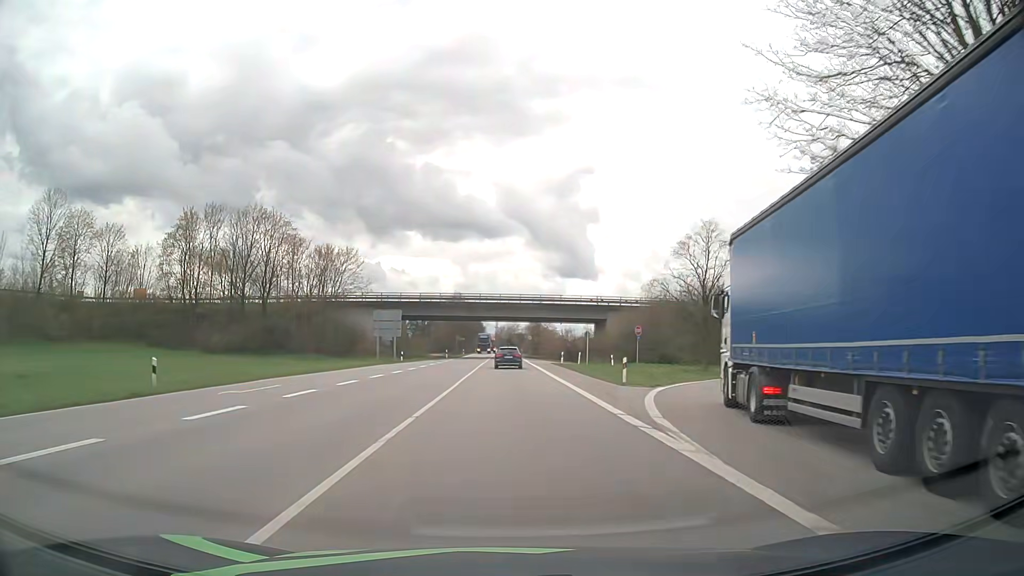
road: primary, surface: asphalt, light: Day
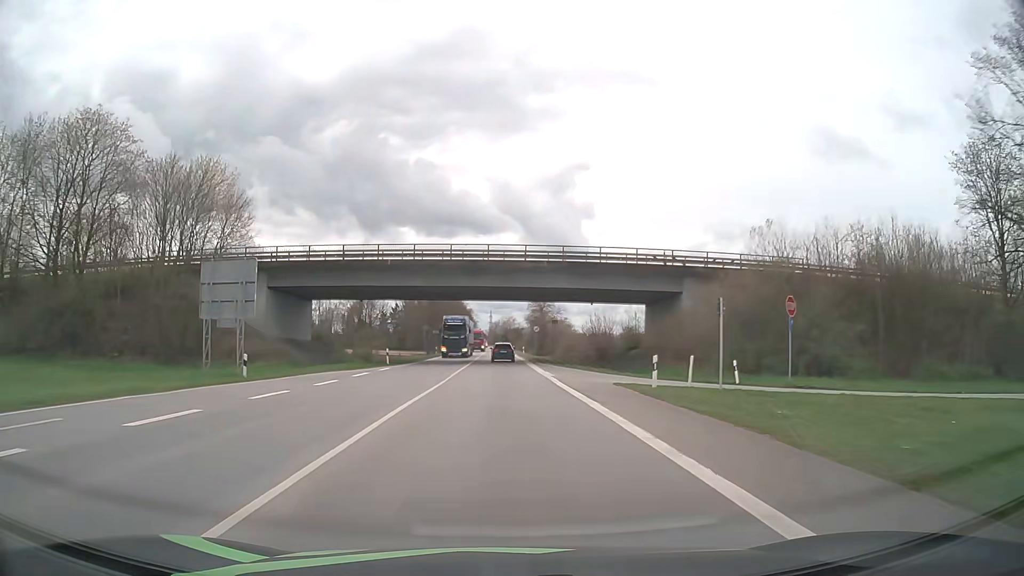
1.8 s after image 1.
(+0.2, +37.6) m; 0°
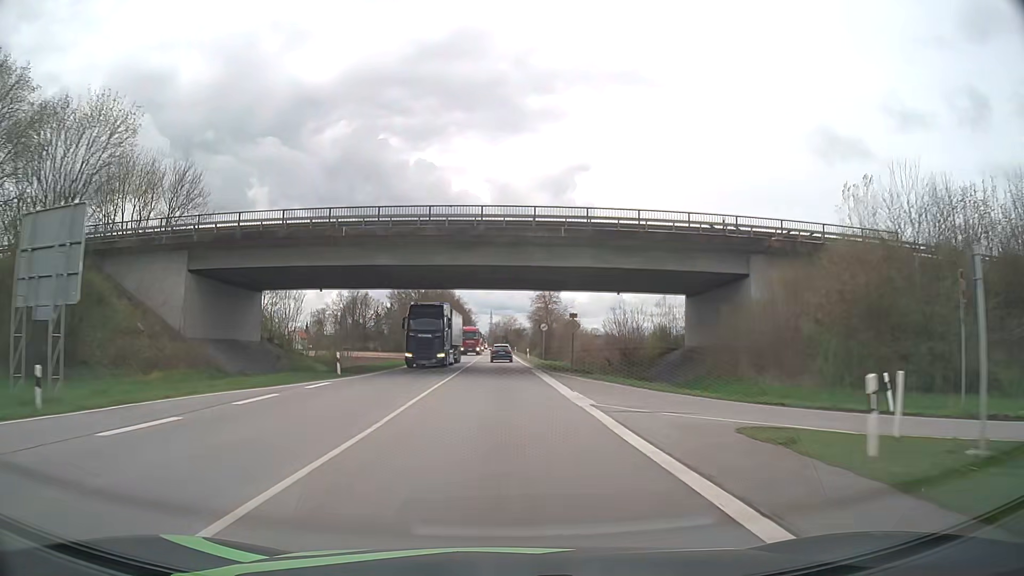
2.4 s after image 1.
(0.0, +12.9) m; 0°
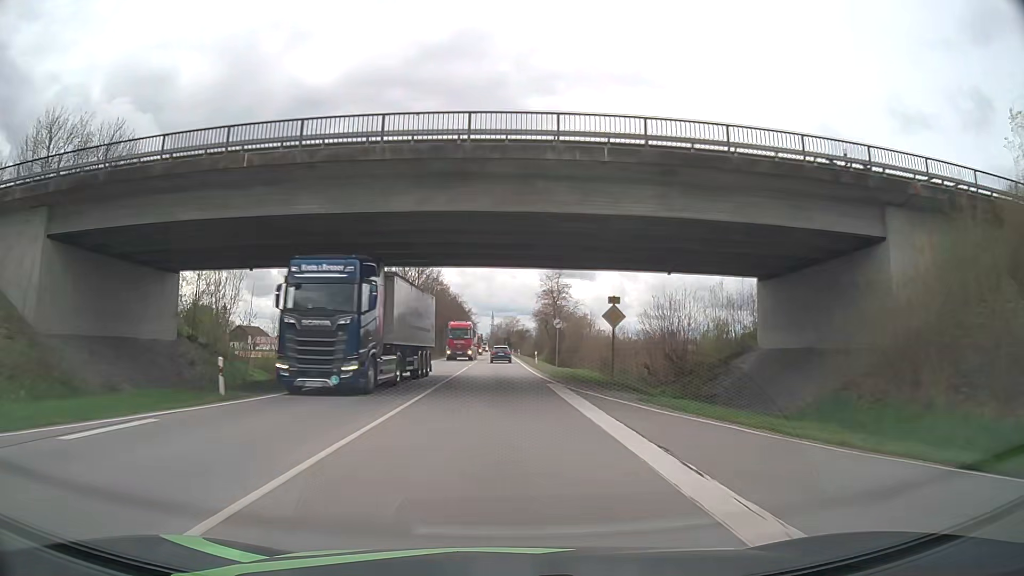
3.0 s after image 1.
(0.0, +13.0) m; 0°
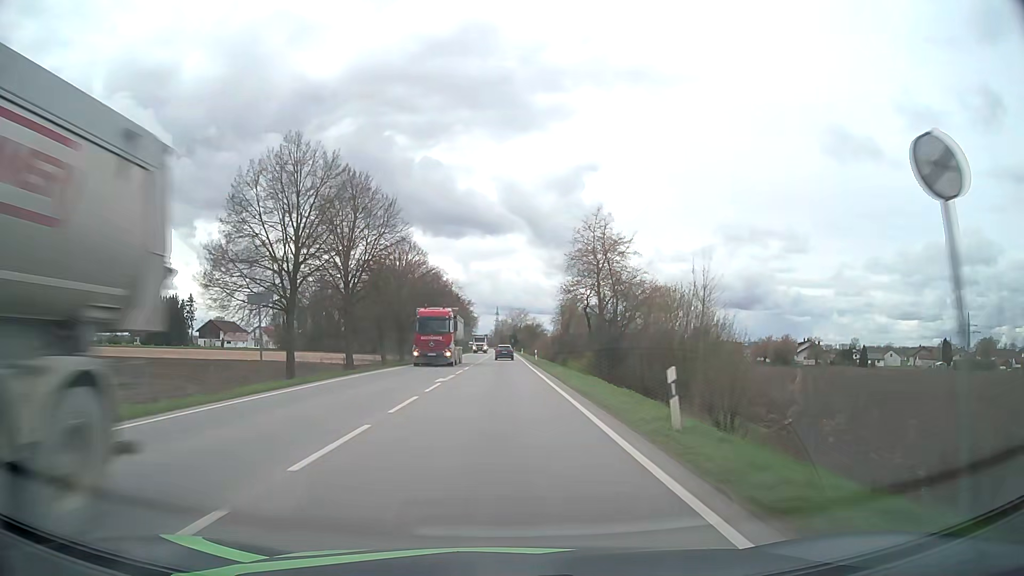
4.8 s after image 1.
(-0.2, +39.6) m; 0°
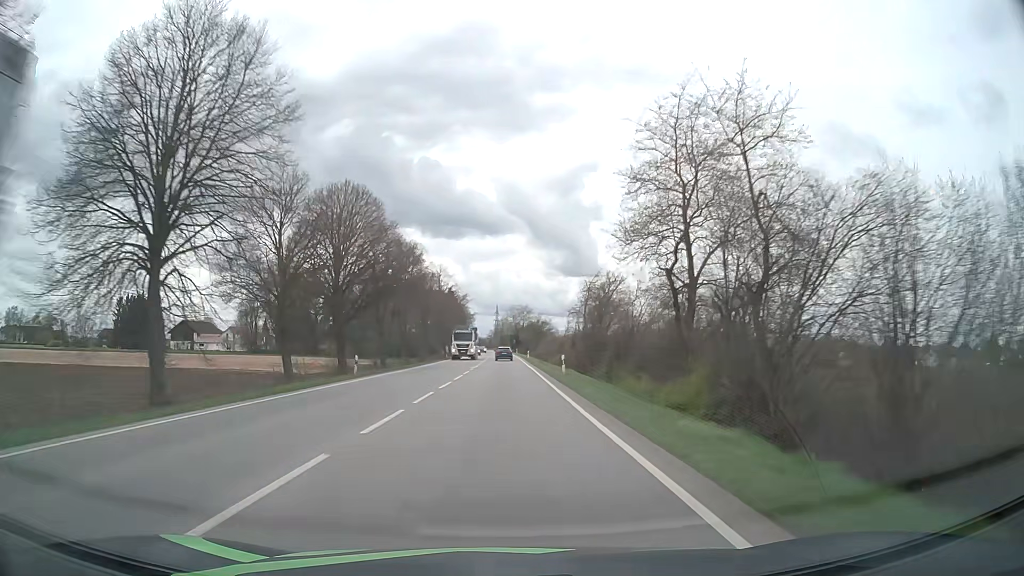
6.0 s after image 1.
(0.0, +26.8) m; 0°
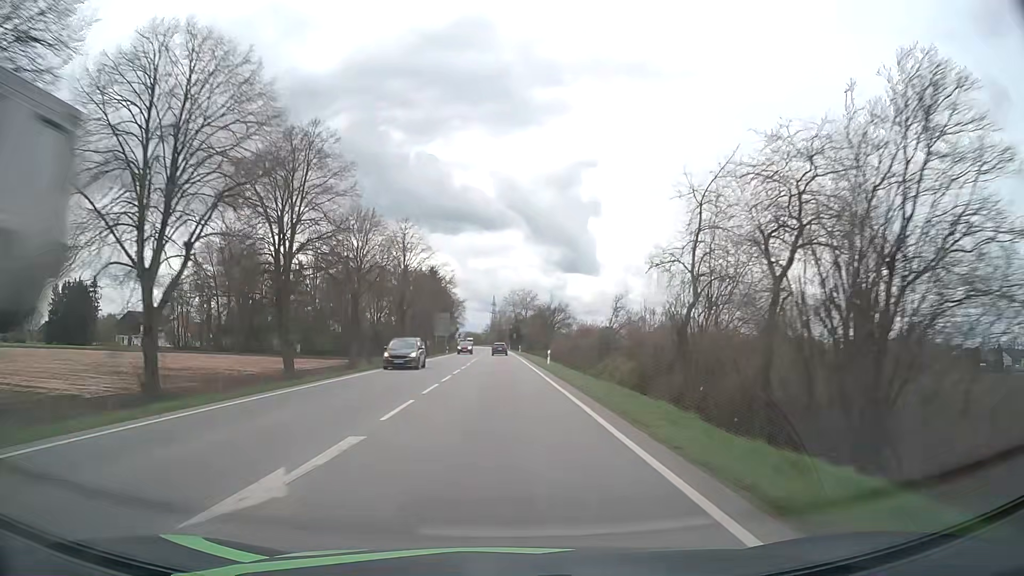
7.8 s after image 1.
(0.0, +40.8) m; 0°
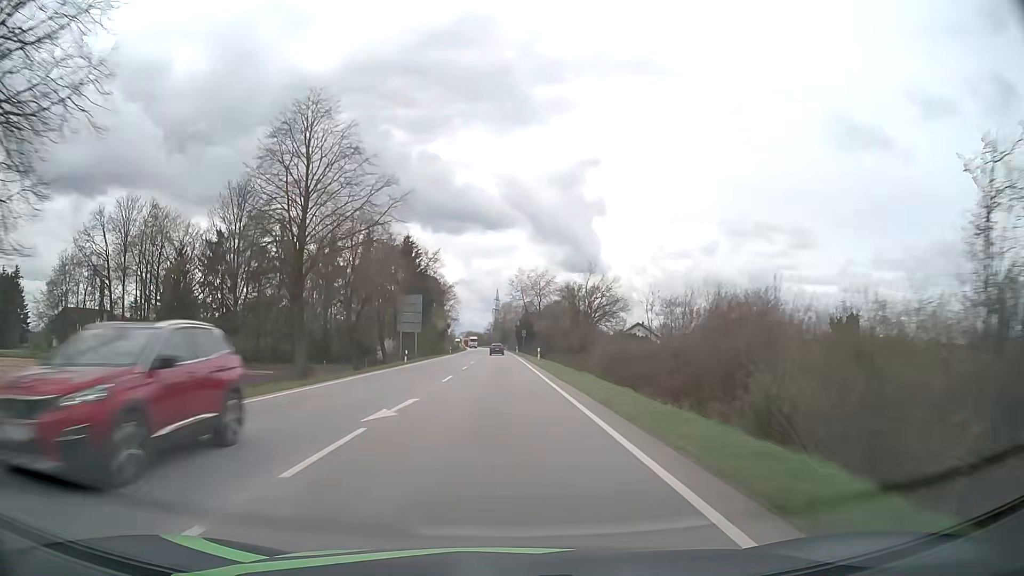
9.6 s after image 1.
(-0.1, +41.3) m; -1°
(0, +10) (0, +20) (0, +30) (0, +40) (0, +50) (0, +60) (0, +70) (-1, +80) (-1, +90) (-1, +100) m
